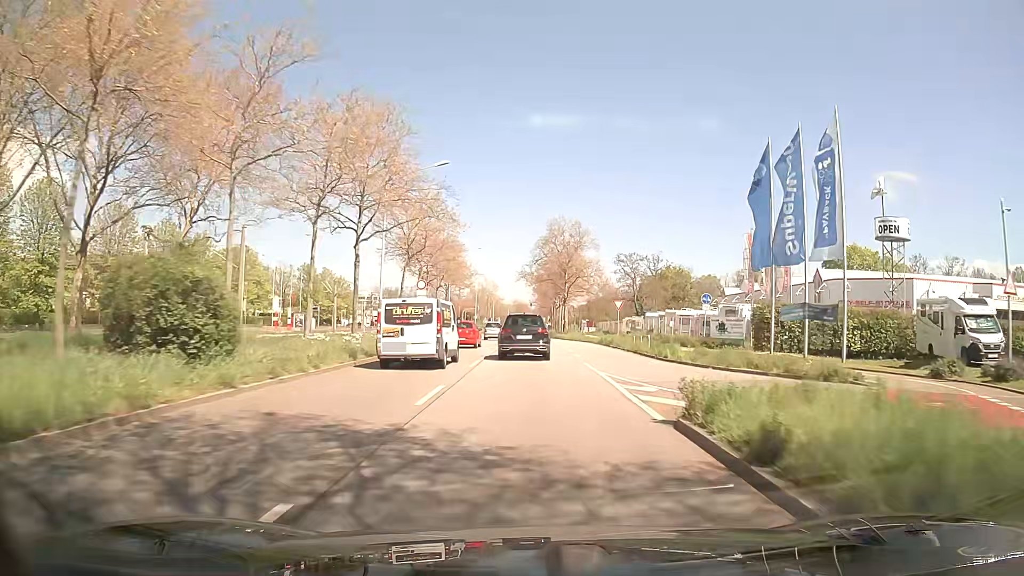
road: primary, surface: asphalt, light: Day
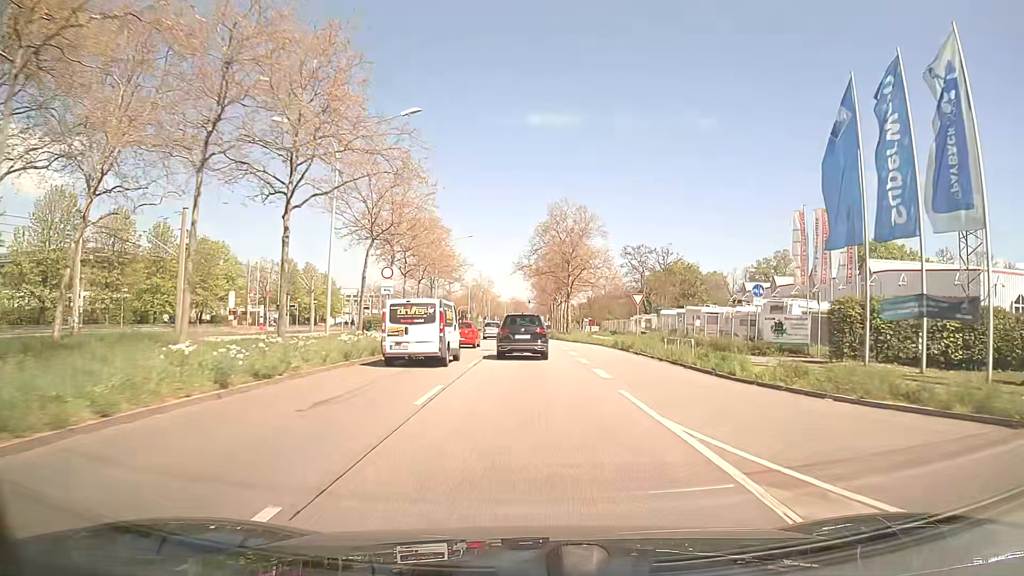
(0.0, +9.2) m; 0°
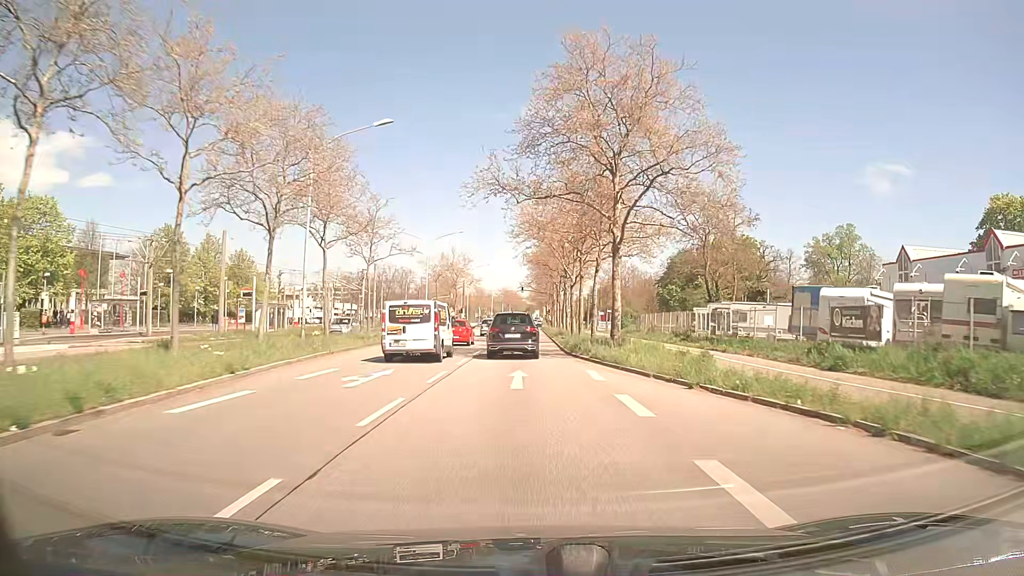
(+0.2, +37.0) m; 0°
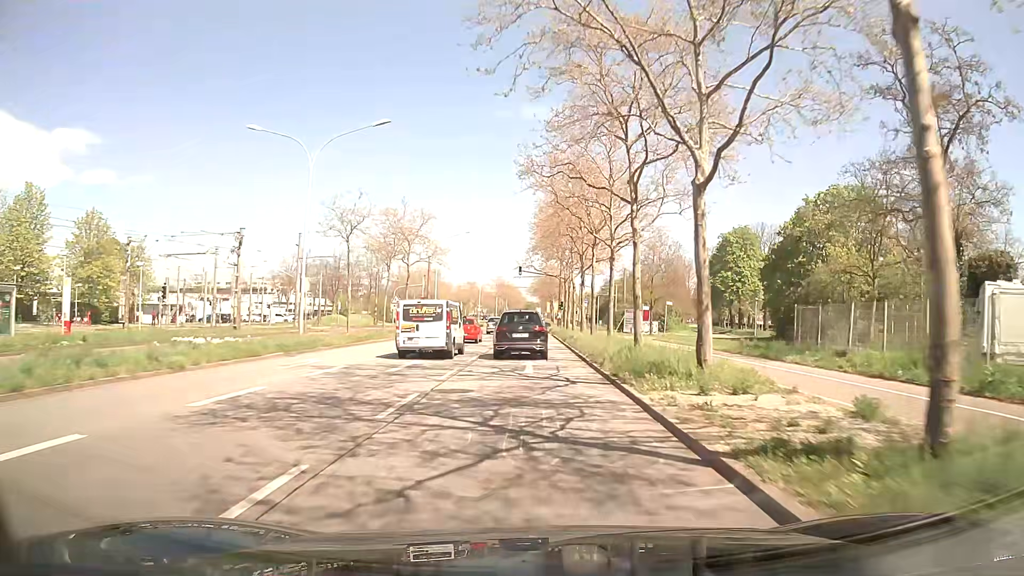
(0.0, +35.8) m; 0°
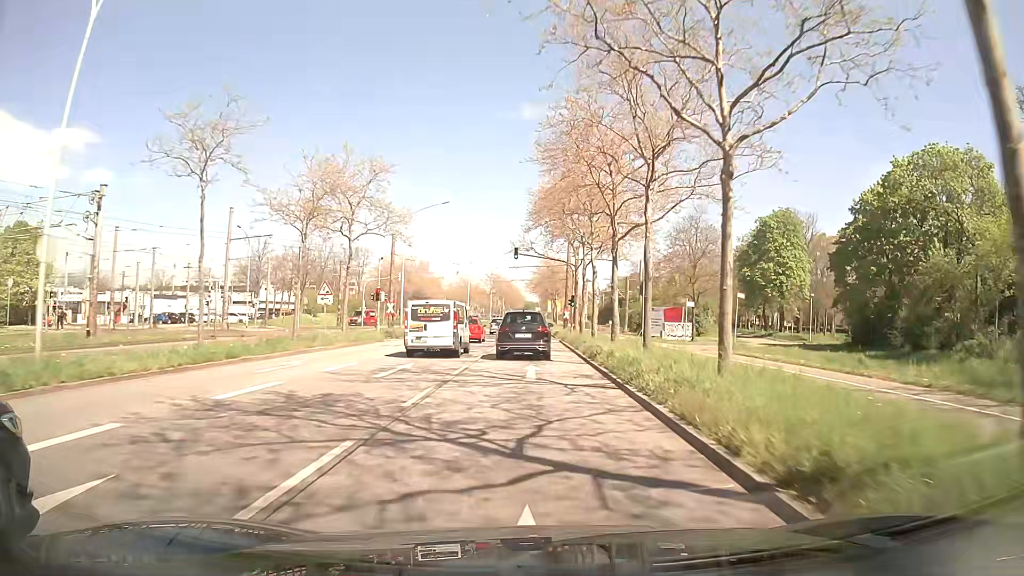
(+0.1, +17.1) m; 0°
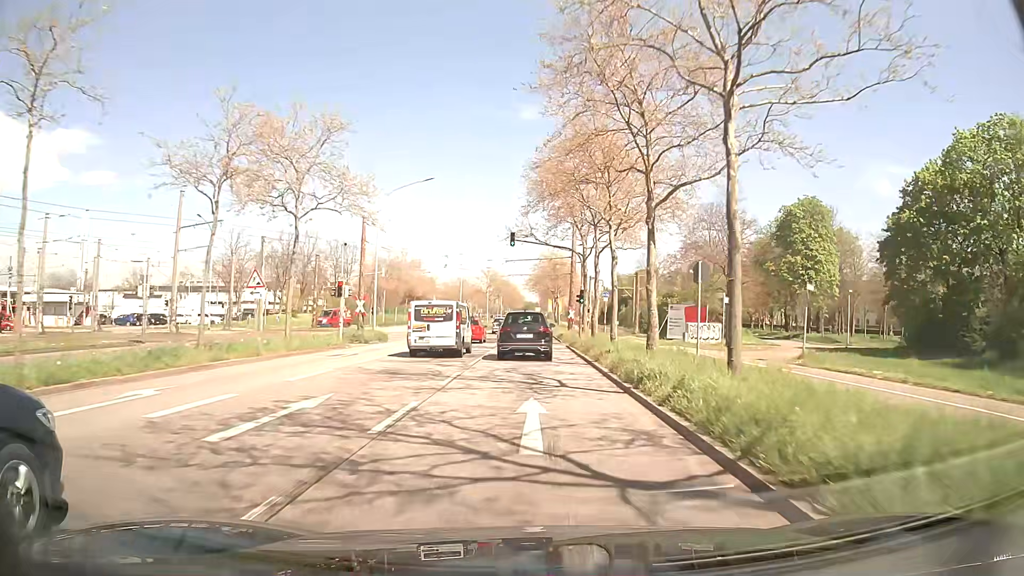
(+0.1, +8.5) m; +1°
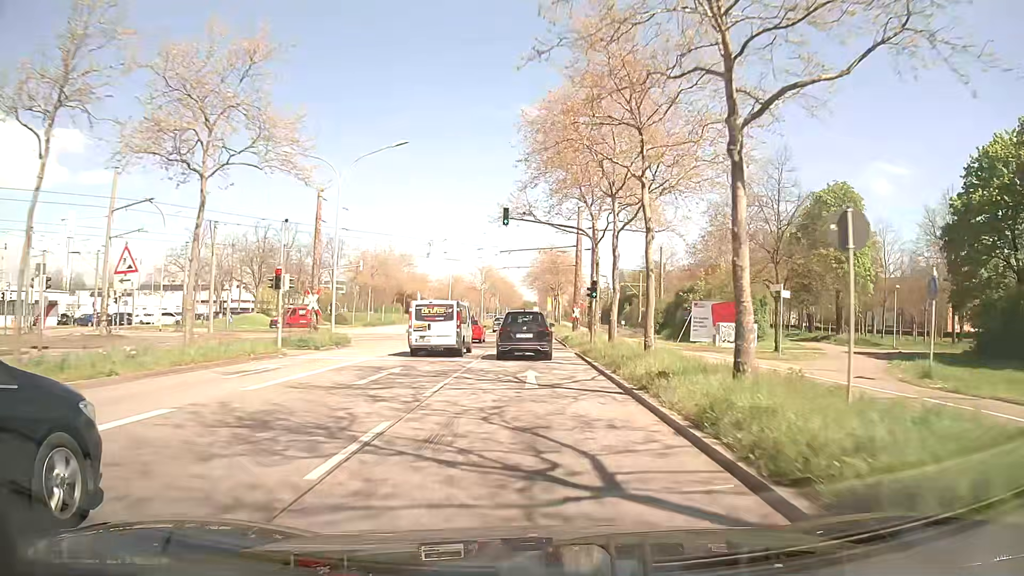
(0.0, +8.4) m; 0°
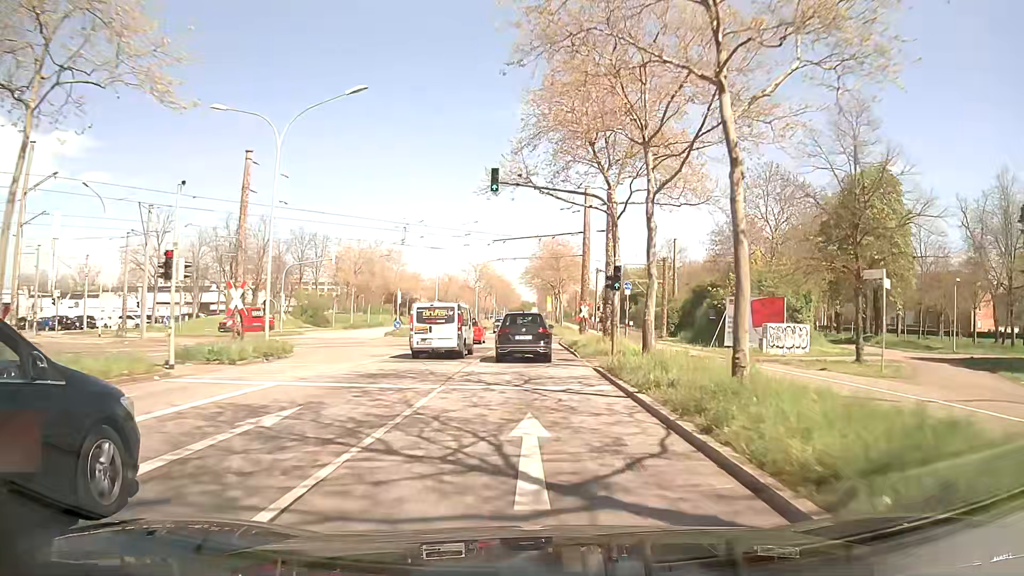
(0.0, +8.4) m; 0°
(0, +10) (0, +20) (0, +30) (0, +40) (0, +50) (0, +60) (0, +70) (0, +80) (+1, +90) (+1, +100) m
